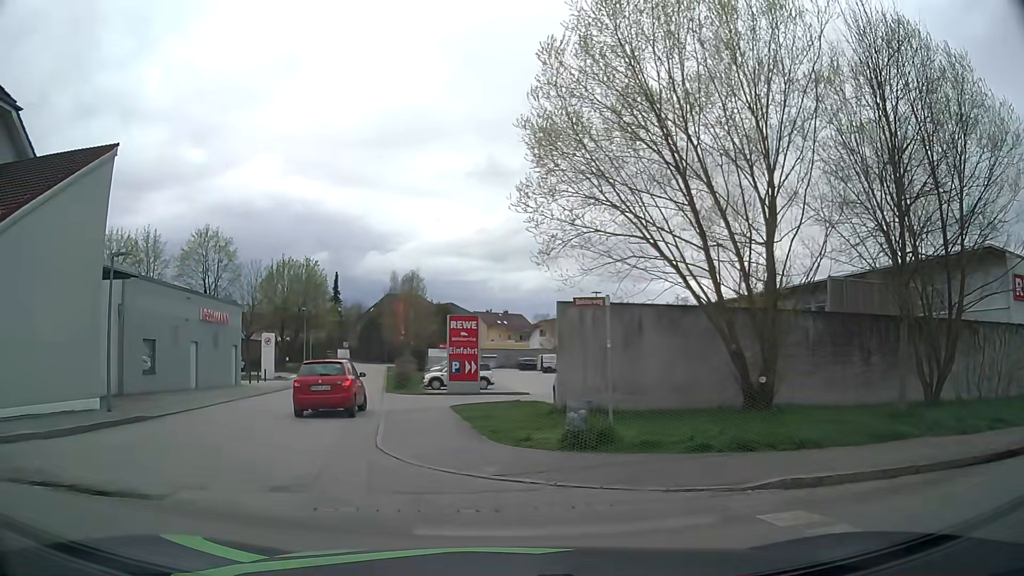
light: Day
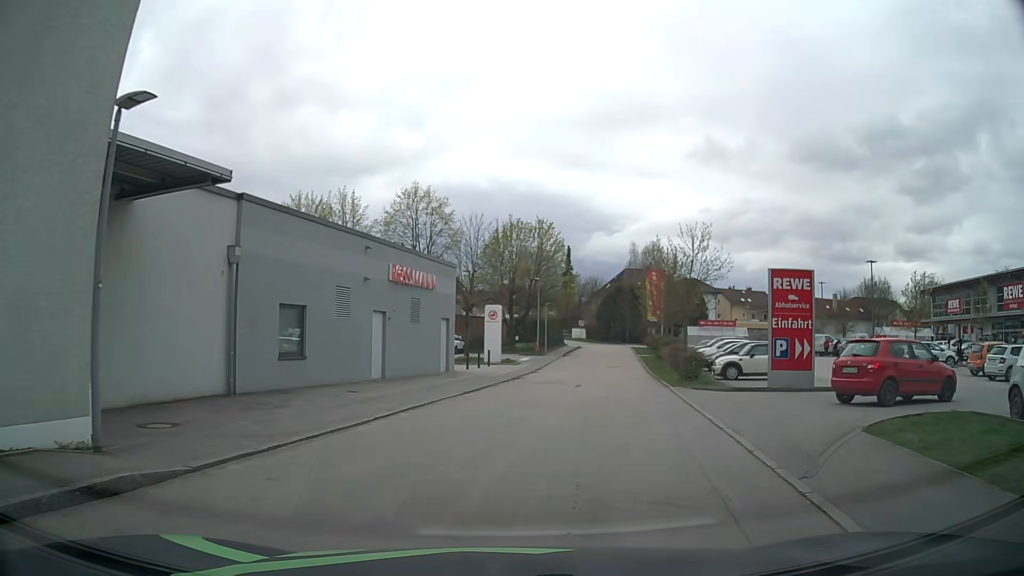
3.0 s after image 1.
(-3.2, +10.9) m; -18°
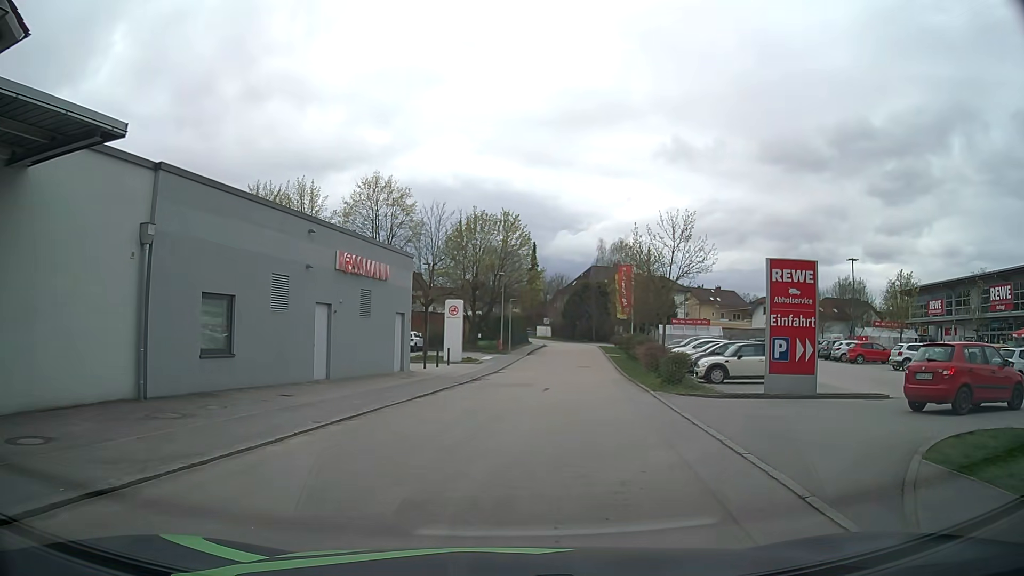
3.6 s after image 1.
(0.0, +2.6) m; +1°
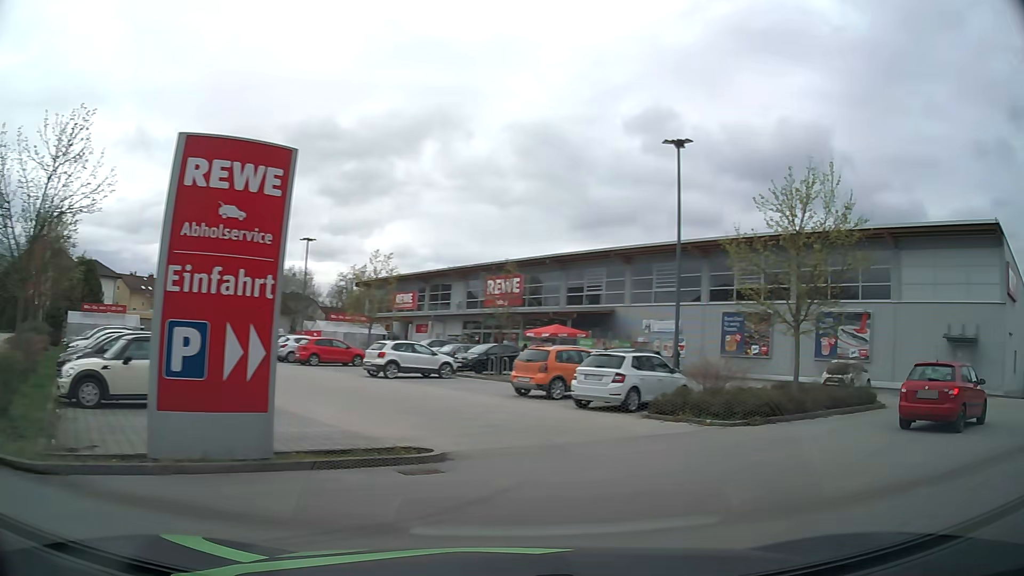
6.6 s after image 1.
(+3.0, +10.1) m; +47°
